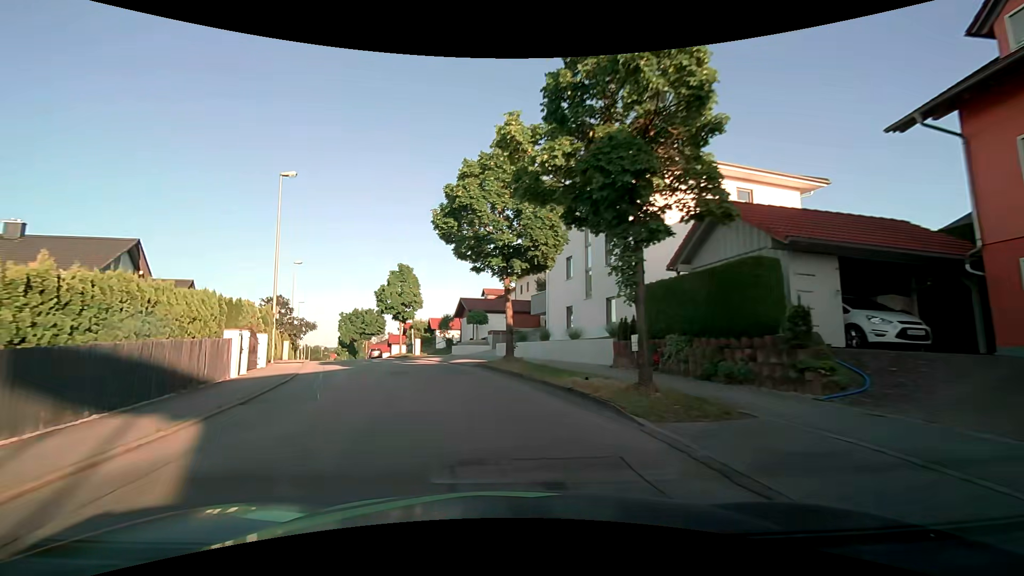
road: residential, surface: asphalt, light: Day
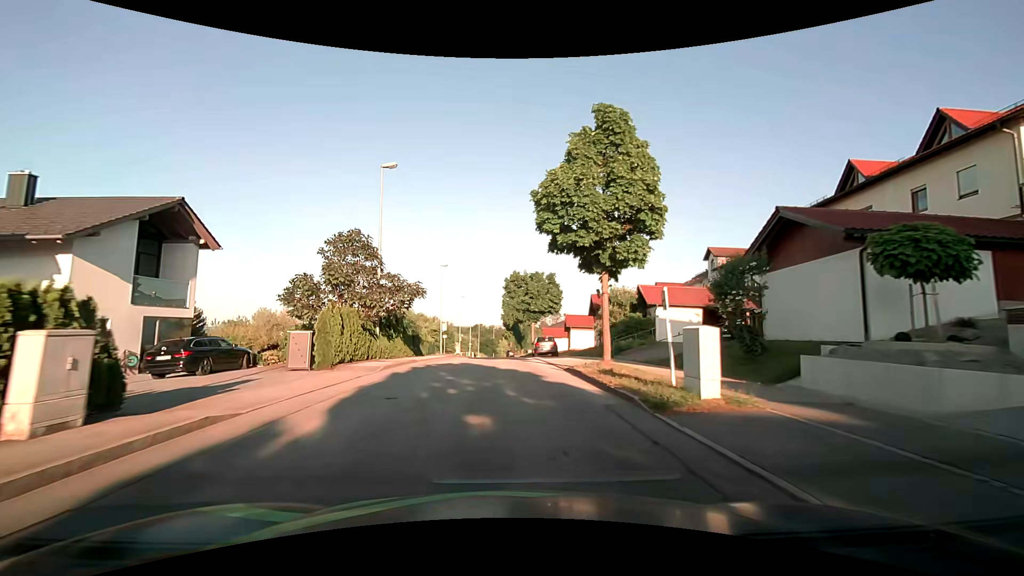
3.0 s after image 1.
(-6.7, +29.3) m; -20°
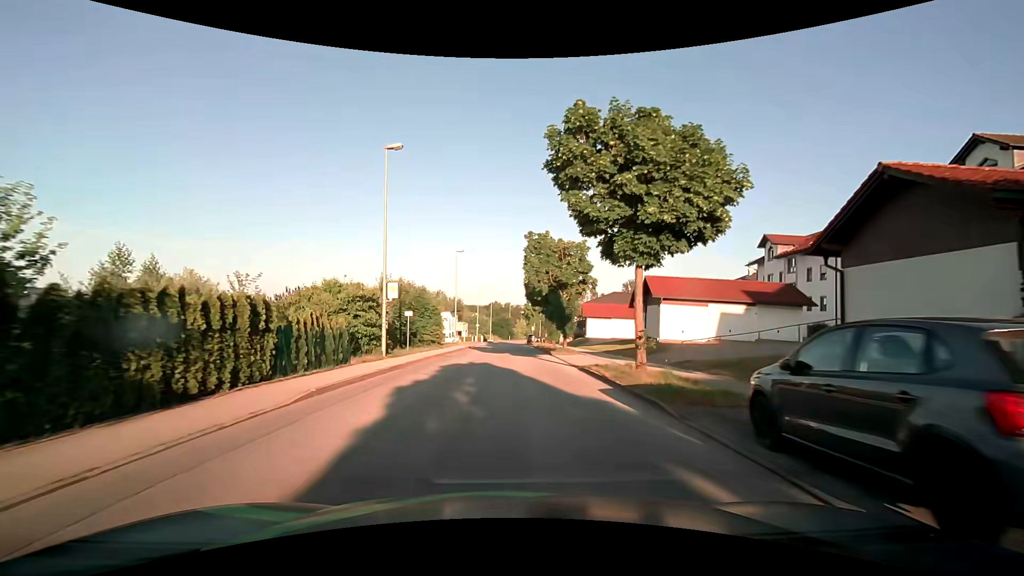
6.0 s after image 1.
(-0.8, +31.7) m; -2°
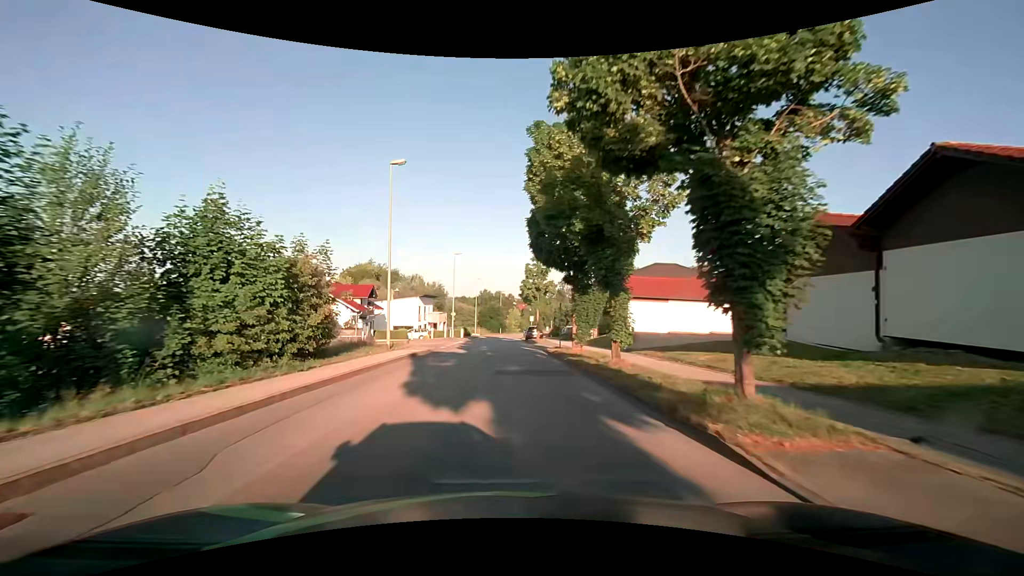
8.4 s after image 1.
(+0.3, +25.8) m; +1°
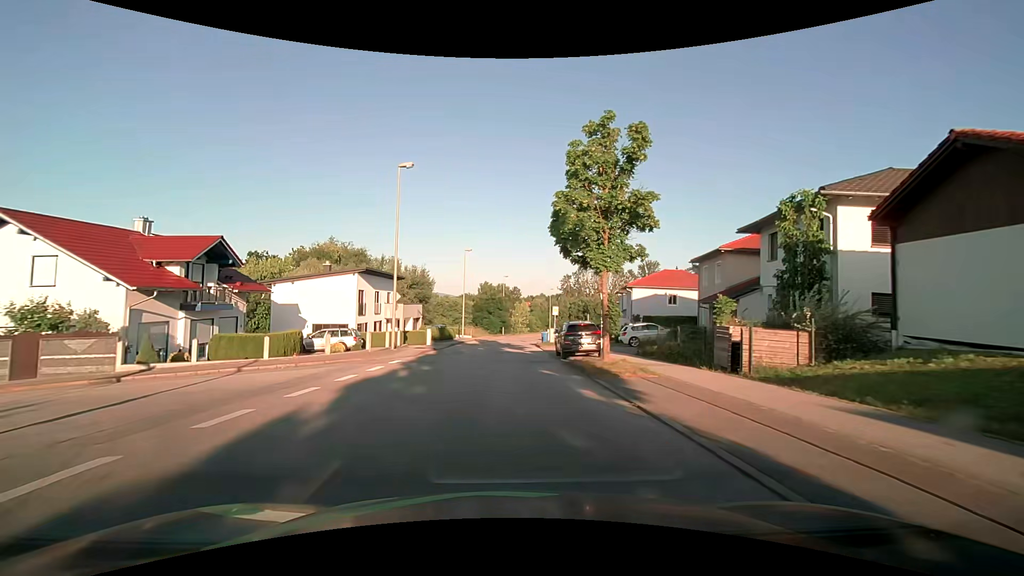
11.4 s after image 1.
(0.0, +31.4) m; 0°
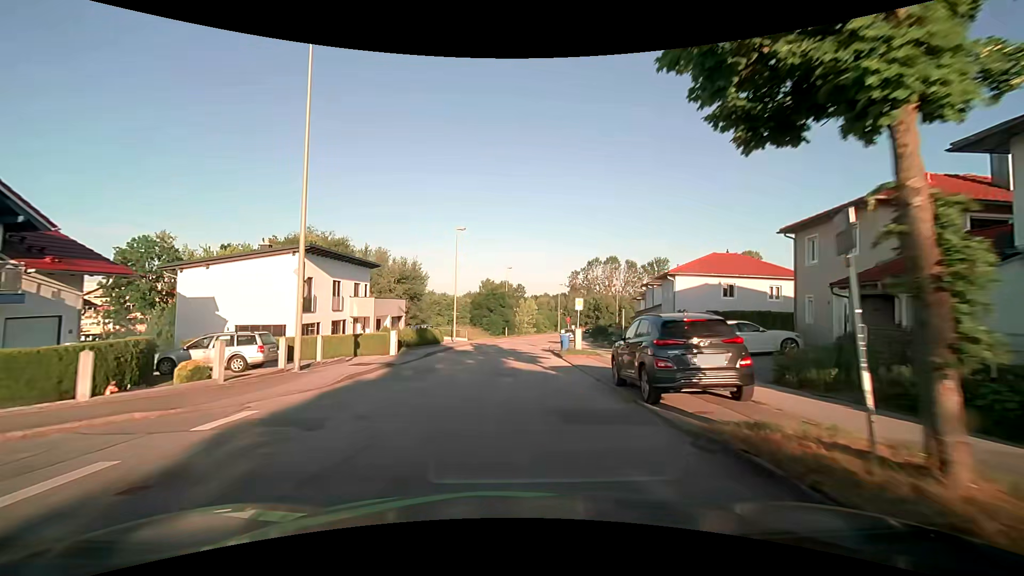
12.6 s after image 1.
(0.0, +12.3) m; 0°
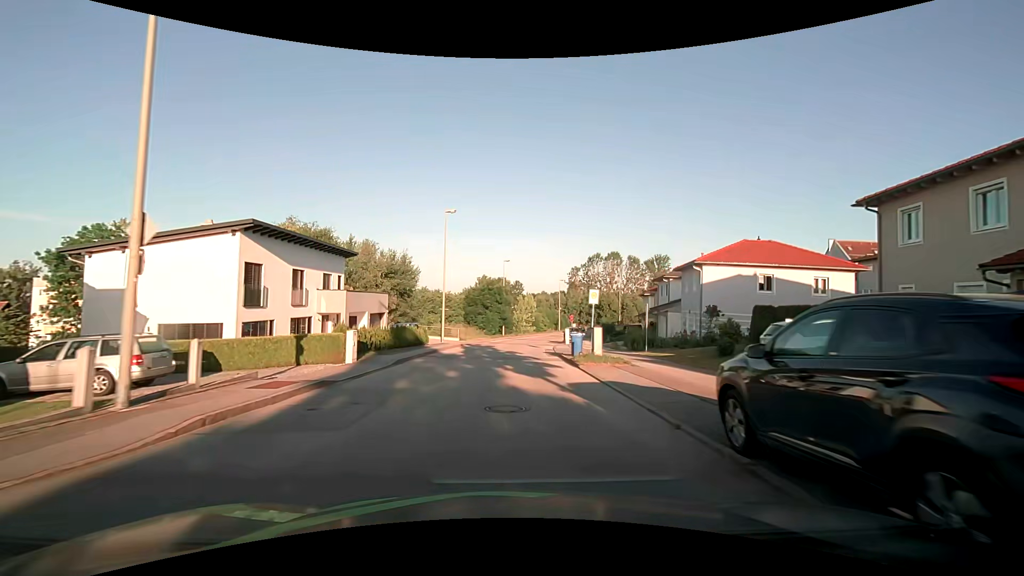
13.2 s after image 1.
(0.0, +6.1) m; 0°
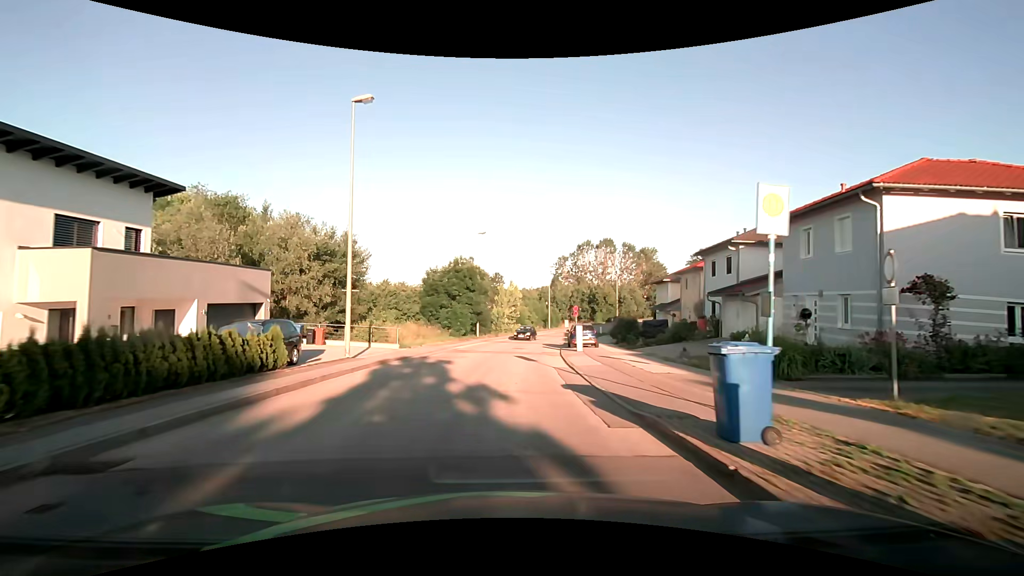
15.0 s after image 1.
(+0.4, +18.3) m; +2°
(0, +10) (0, +20) (+1, +30) (+2, +40) (+4, +50) (+6, +60) (+9, +69) (+13, +78) (+18, +87) (+24, +95) m
